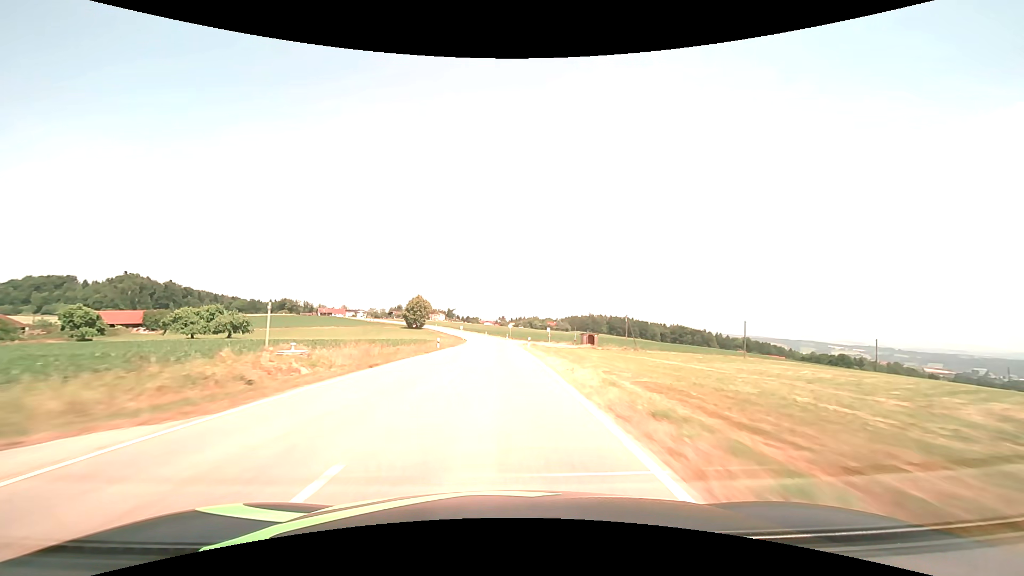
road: tertiary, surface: asphalt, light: Day
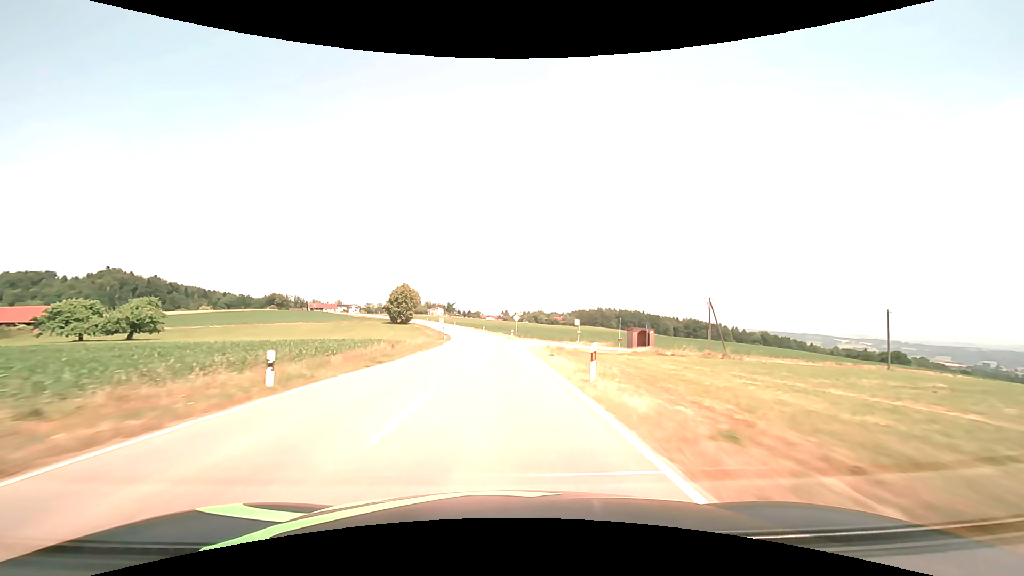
(-0.1, +31.0) m; 0°
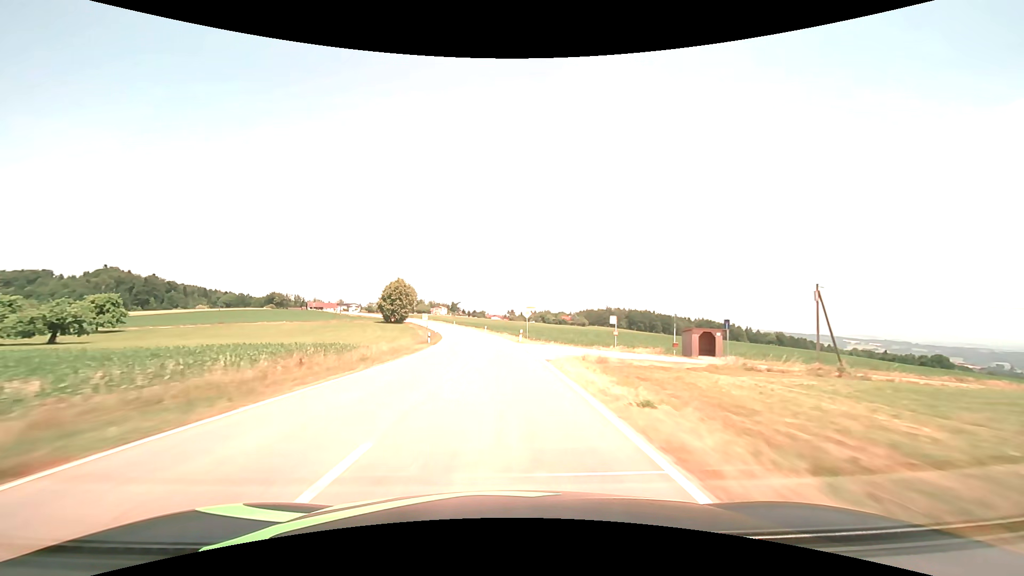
(-0.1, +15.6) m; -1°
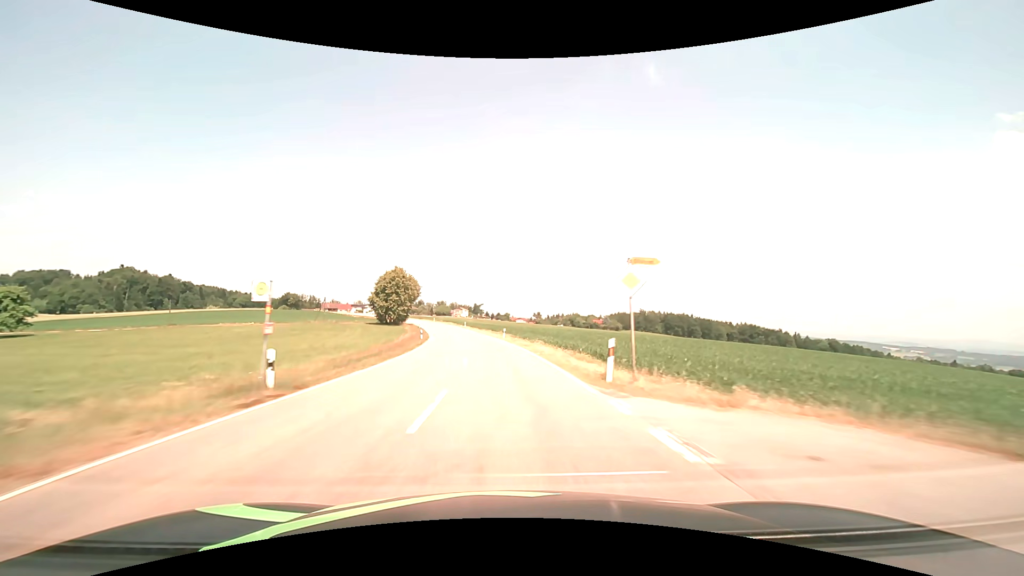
(-0.6, +31.3) m; -3°
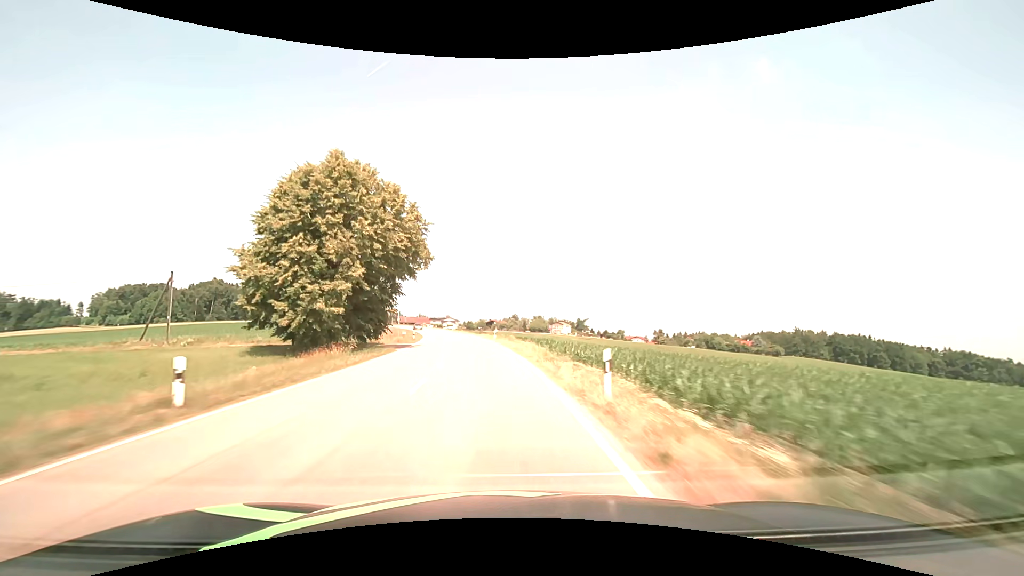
(-7.4, +77.9) m; -11°
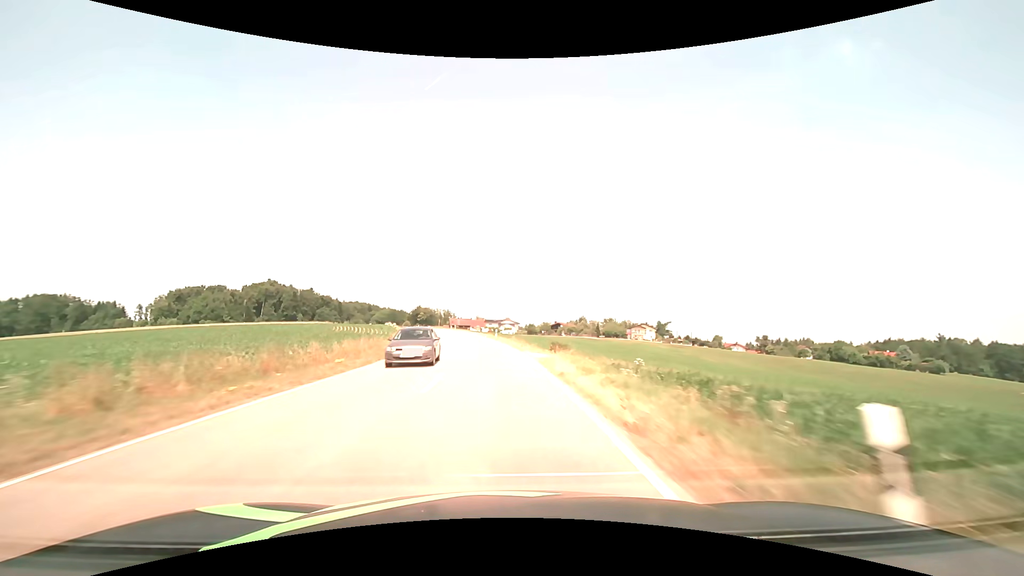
(-3.1, +46.7) m; -7°
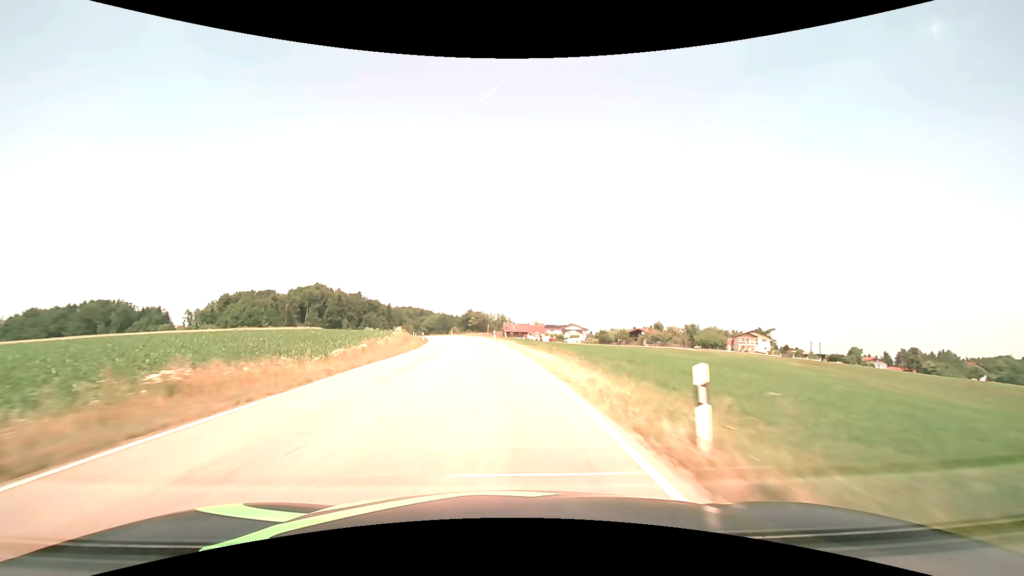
(-2.6, +46.9) m; -7°
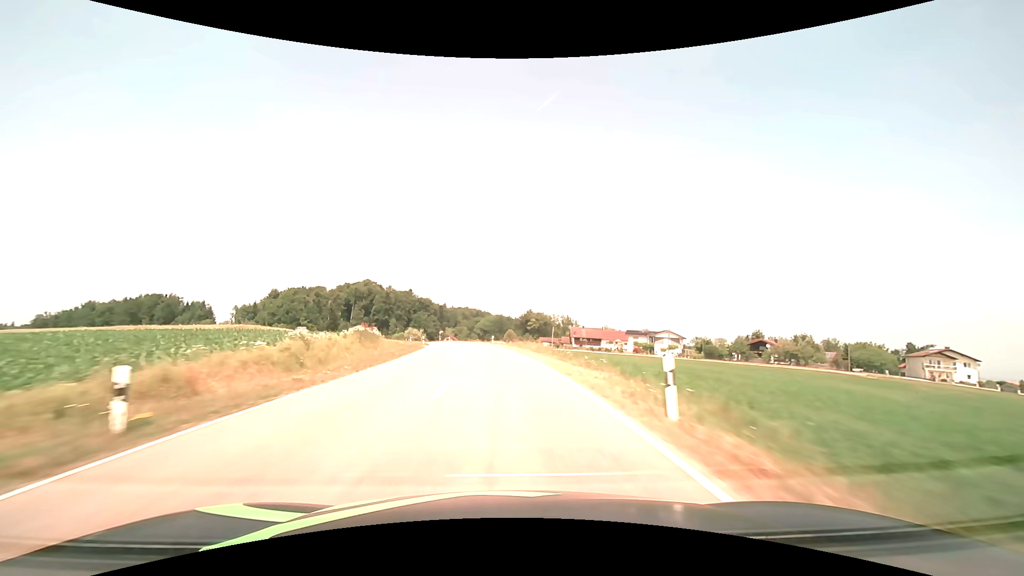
(-2.9, +47.0) m; -7°
(0, +10) (0, +20) (-1, +30) (-2, +40) (-3, +50) (-4, +60) (-6, +70) (-8, +79) (-10, +89) (-13, +99) m
